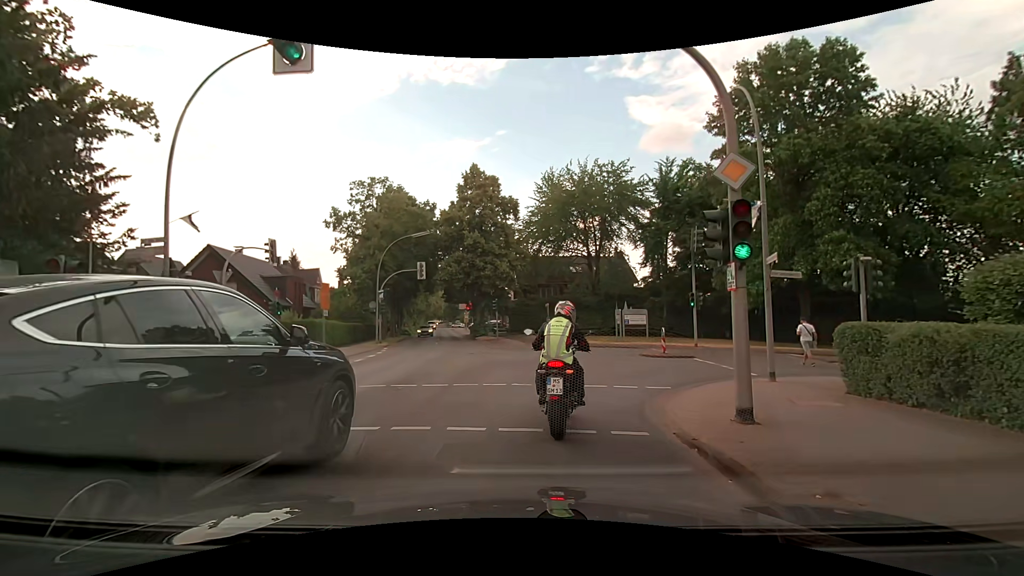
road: secondary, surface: asphalt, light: Day
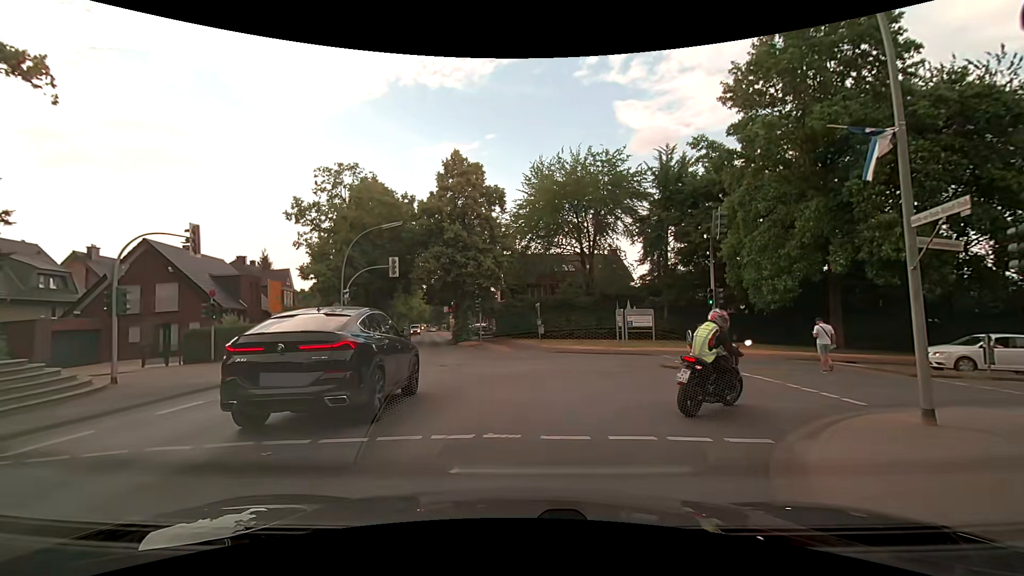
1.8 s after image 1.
(+0.1, +5.1) m; +1°
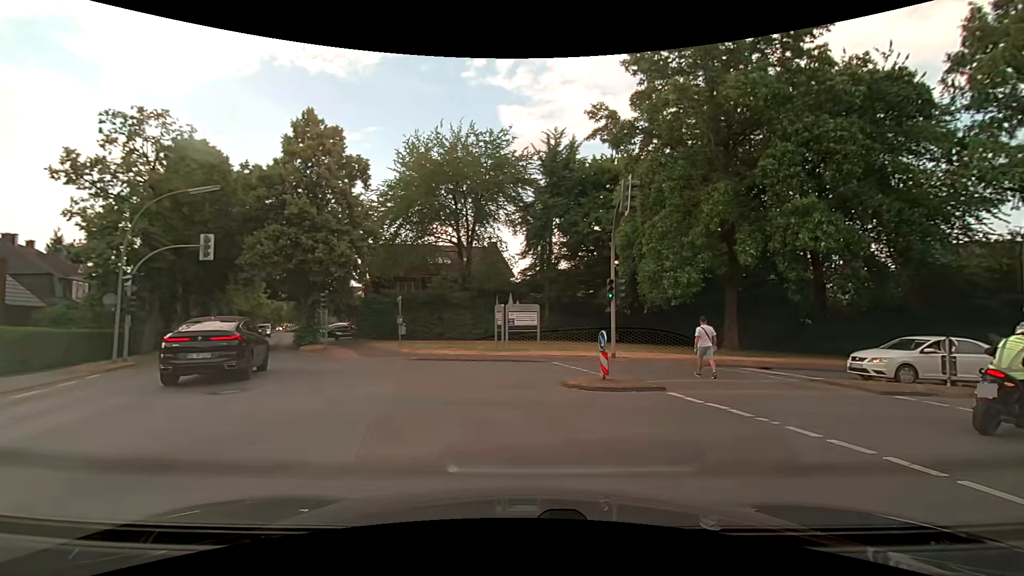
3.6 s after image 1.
(+0.5, +6.3) m; +14°
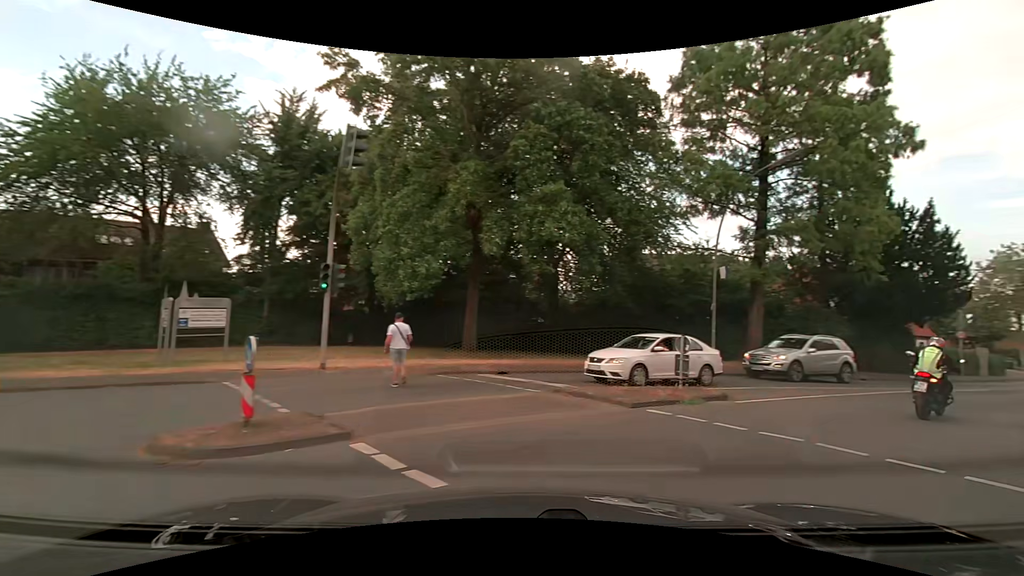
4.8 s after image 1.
(+0.9, +4.7) m; +27°
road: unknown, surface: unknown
